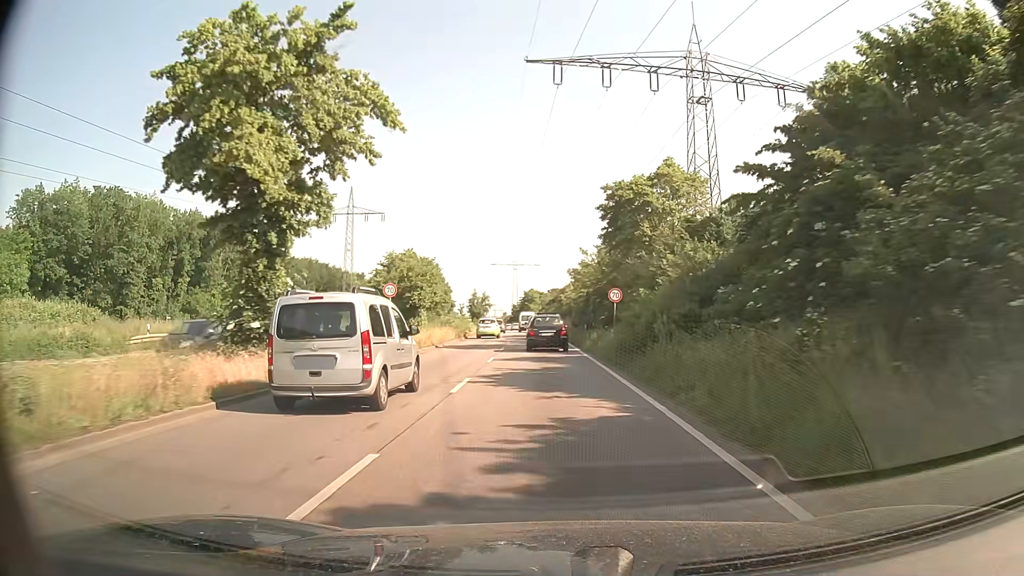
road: primary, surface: asphalt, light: Day
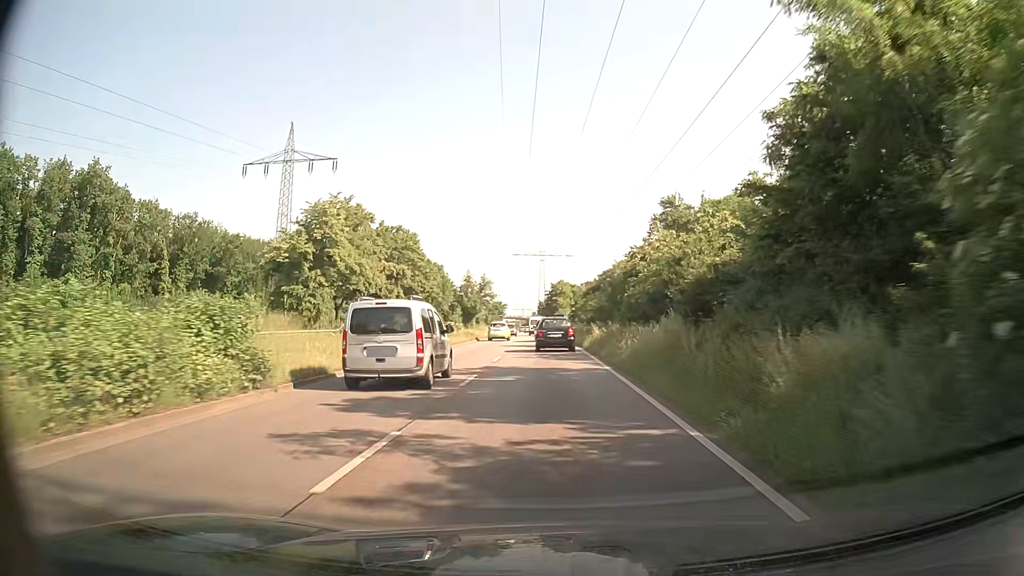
(-0.9, +44.2) m; -2°
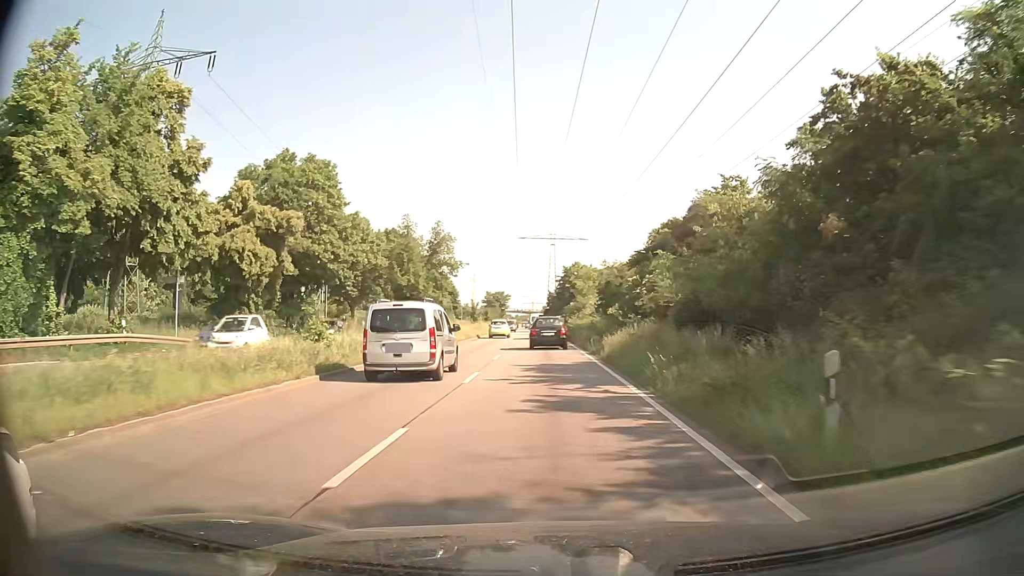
(-0.5, +36.1) m; -1°
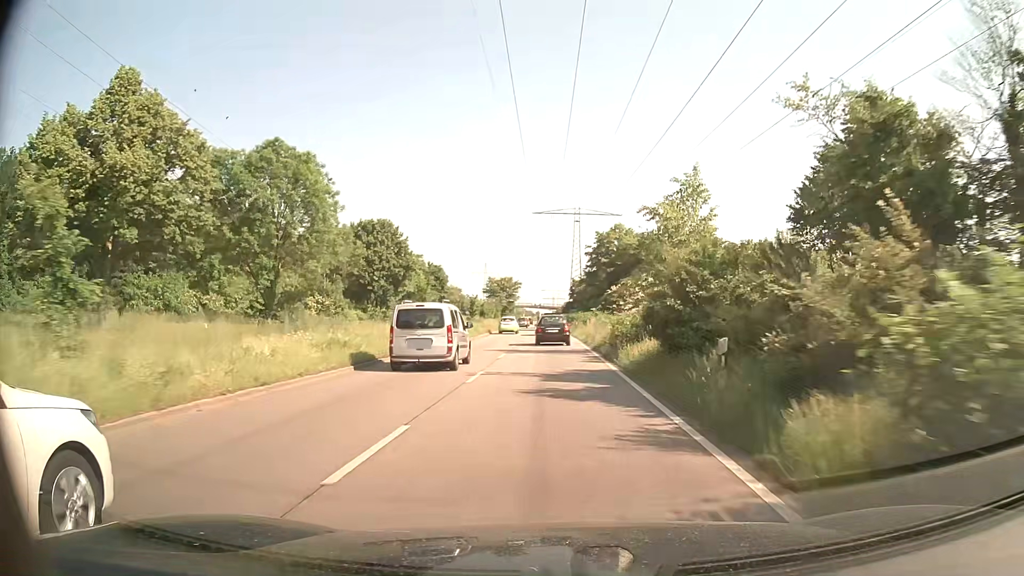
(-0.8, +45.9) m; -2°
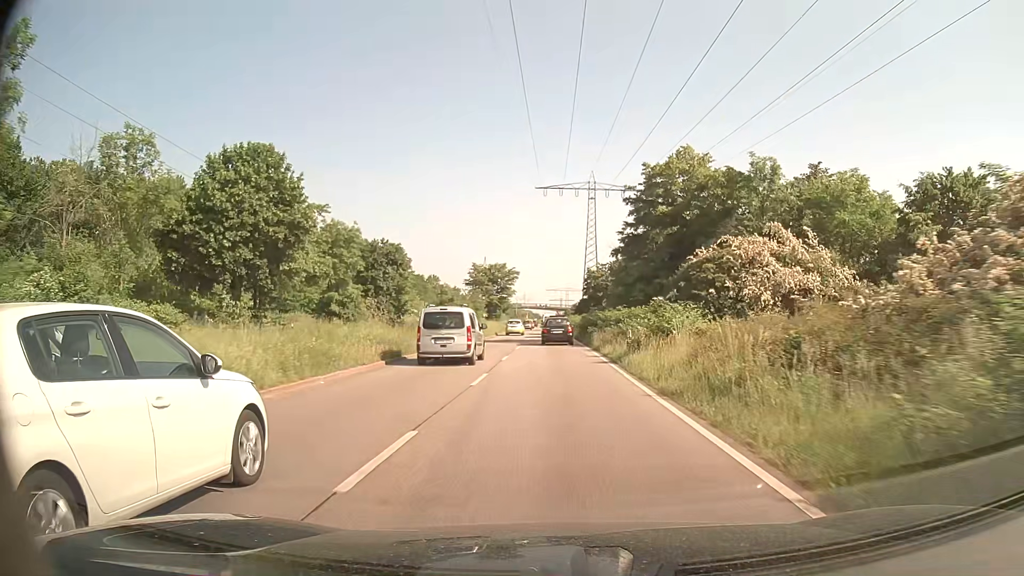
(-0.2, +36.9) m; -1°
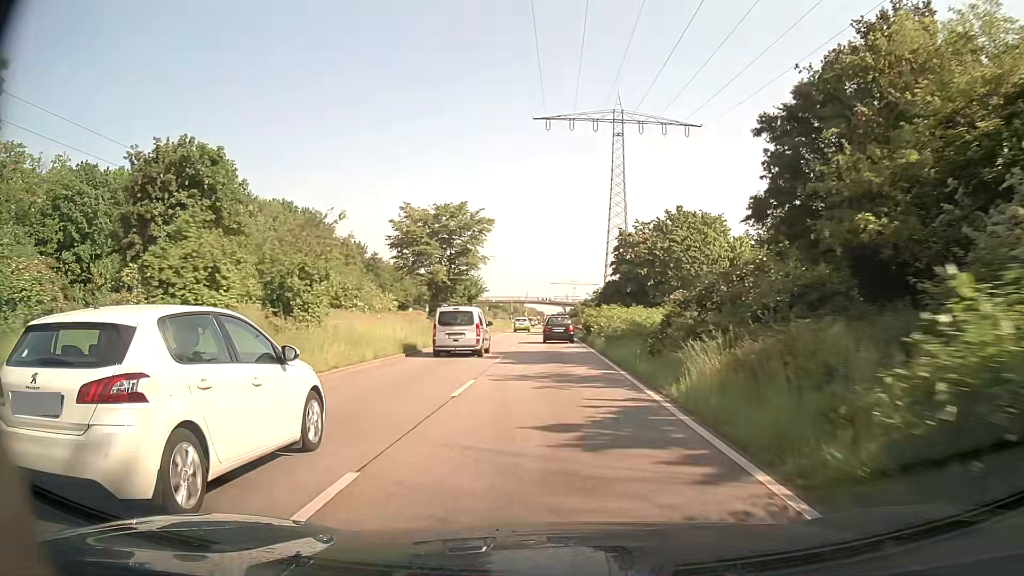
(0.0, +47.8) m; 0°
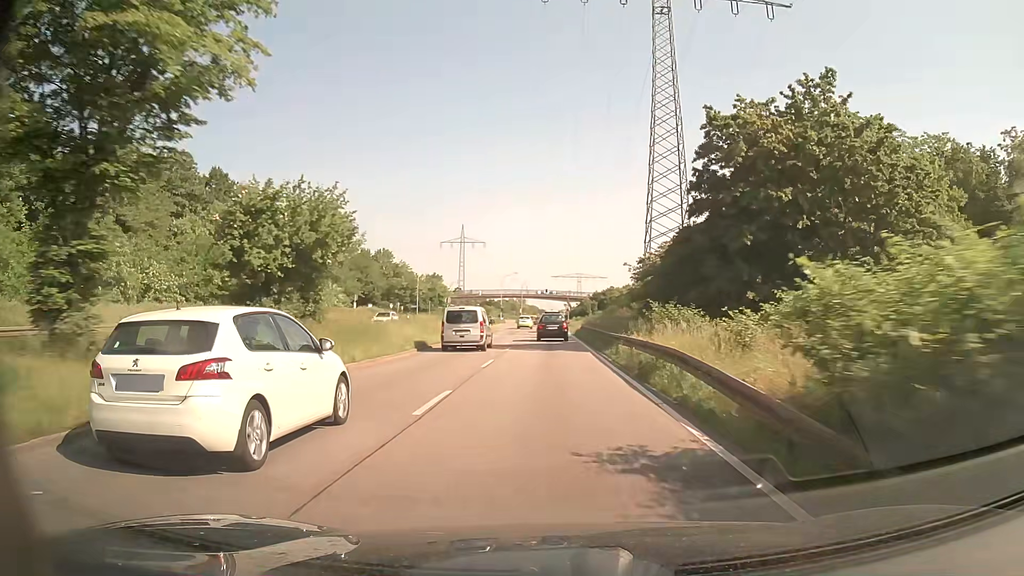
(-0.1, +38.9) m; 0°
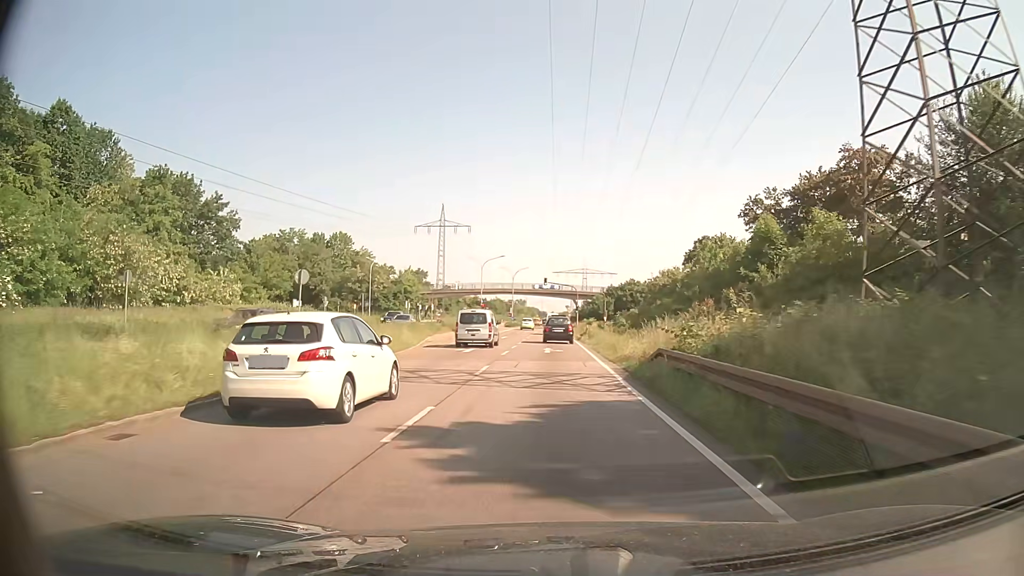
(-0.3, +38.0) m; 0°
(0, +10) (0, +20) (0, +30) (0, +40) (0, +50) (0, +60) (0, +70) (0, +80) (0, +90) (0, +100) m
